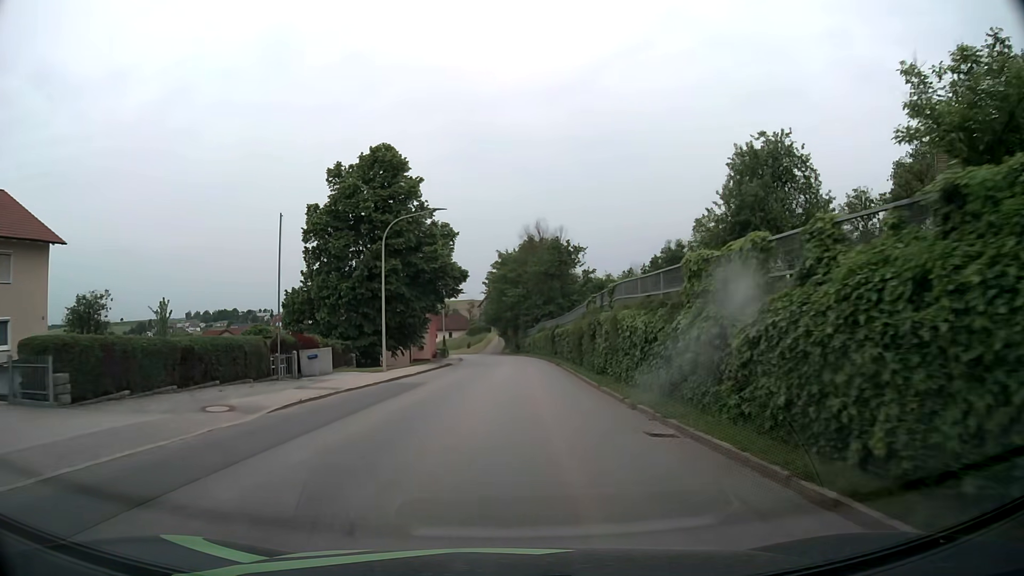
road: tertiary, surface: asphalt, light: Day
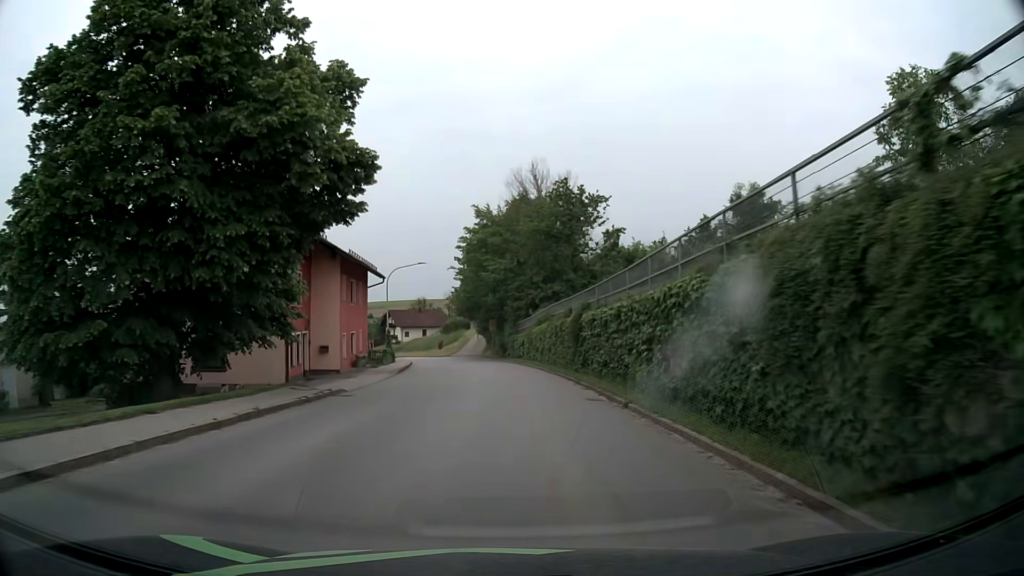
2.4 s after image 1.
(+0.4, +28.0) m; +1°
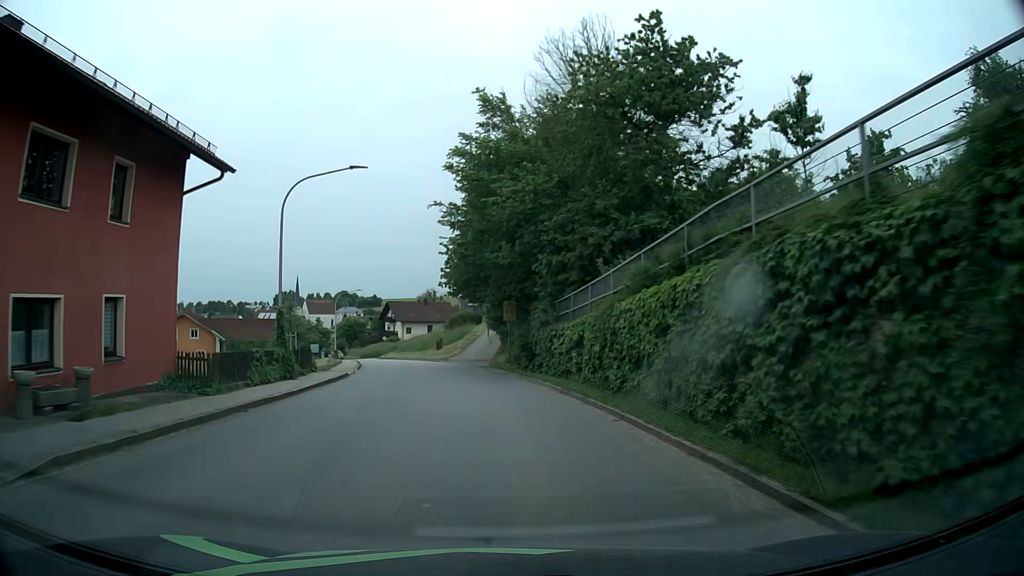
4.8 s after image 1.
(-0.1, +27.0) m; -1°
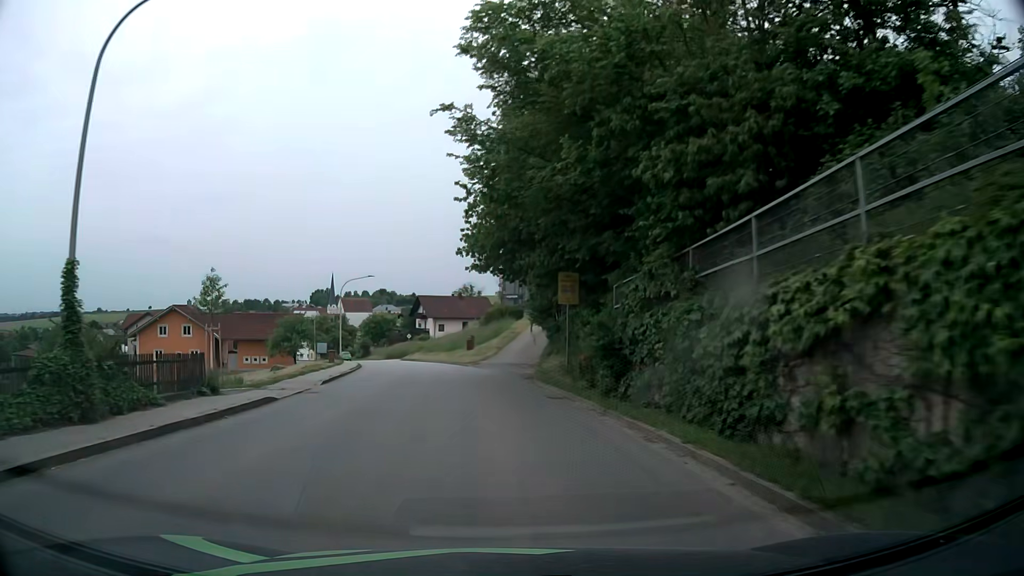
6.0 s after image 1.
(-0.4, +13.9) m; -4°
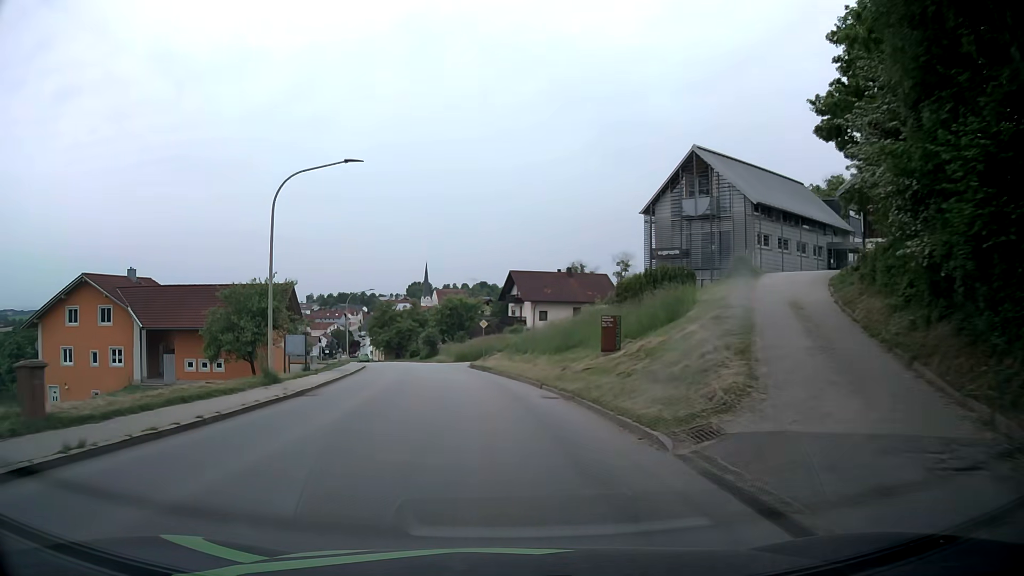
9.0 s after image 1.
(-2.9, +35.6) m; -9°
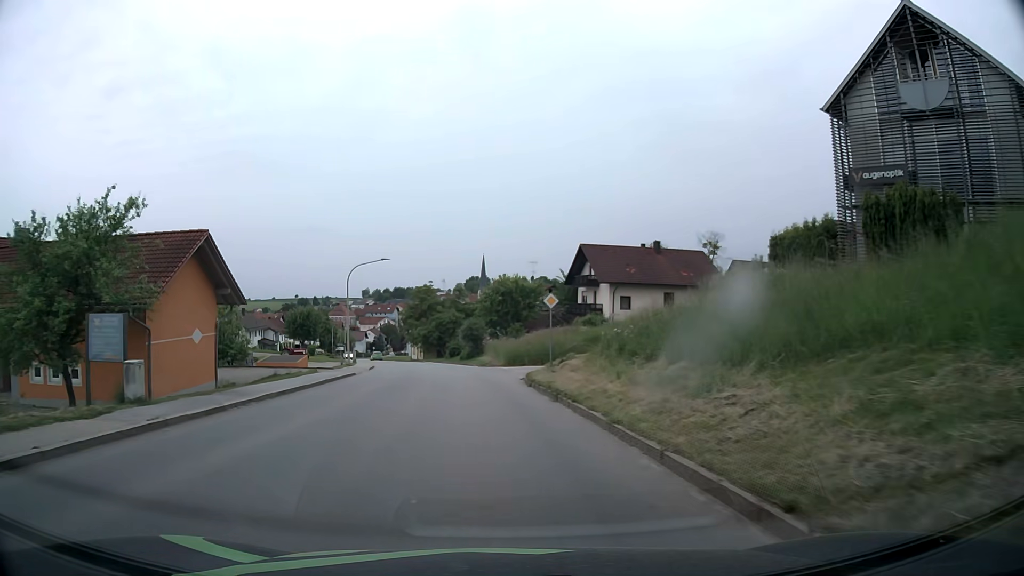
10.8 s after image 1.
(-0.8, +21.1) m; -5°
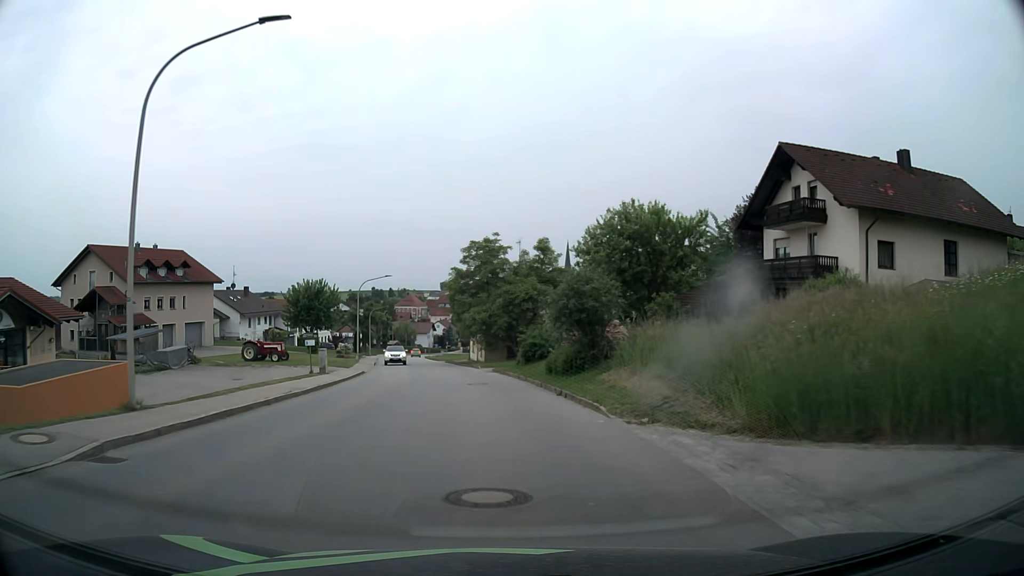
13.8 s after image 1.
(-2.3, +34.8) m; -7°
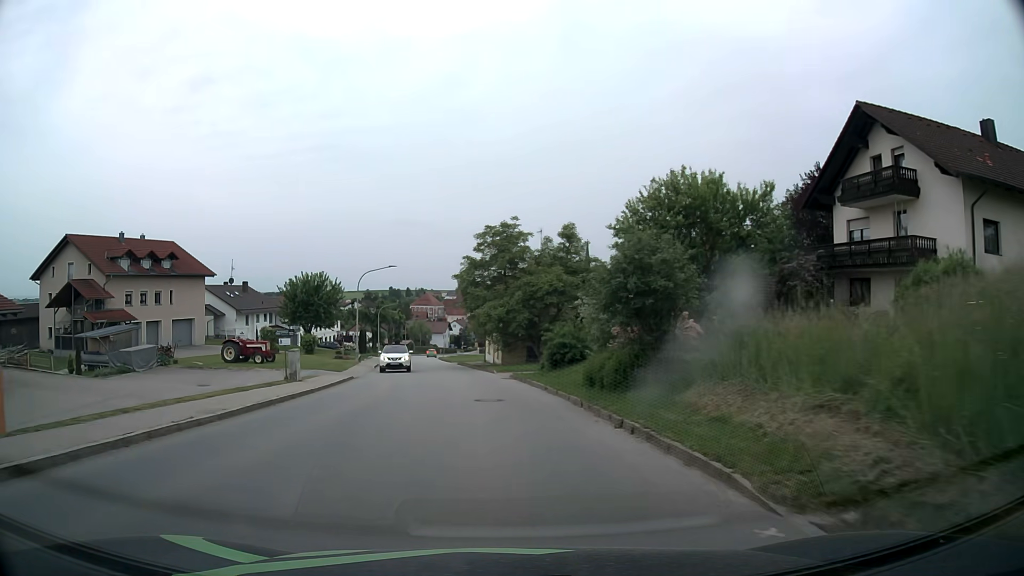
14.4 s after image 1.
(-0.1, +7.0) m; -2°
(0, +10) (-1, +20) (-2, +30) (-3, +40) (-5, +50) (-6, +60) (-8, +69) (-9, +79) (-11, +89) (-12, +99) m
